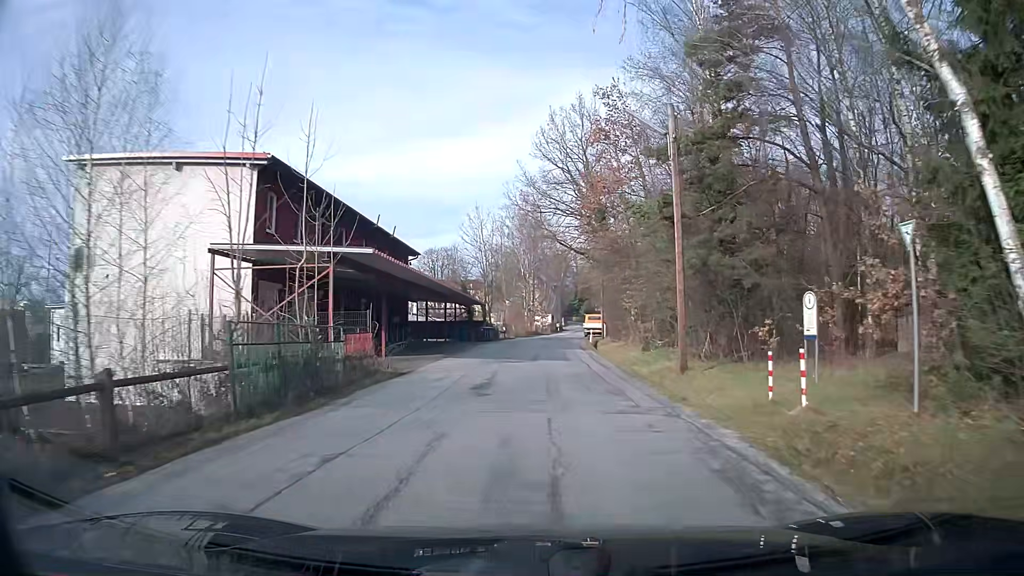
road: unclassified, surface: asphalt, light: Day
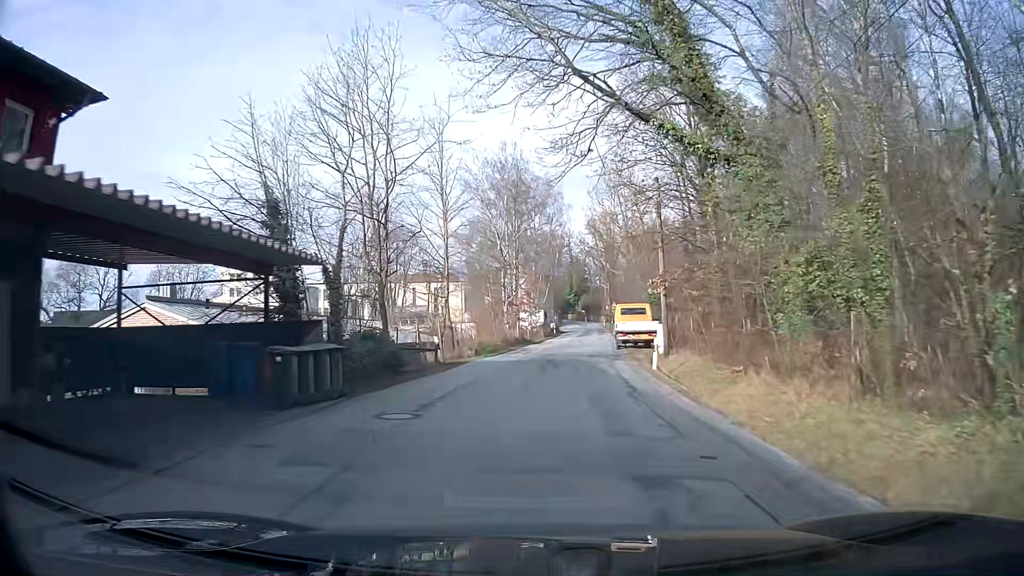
(+0.3, +34.5) m; +1°
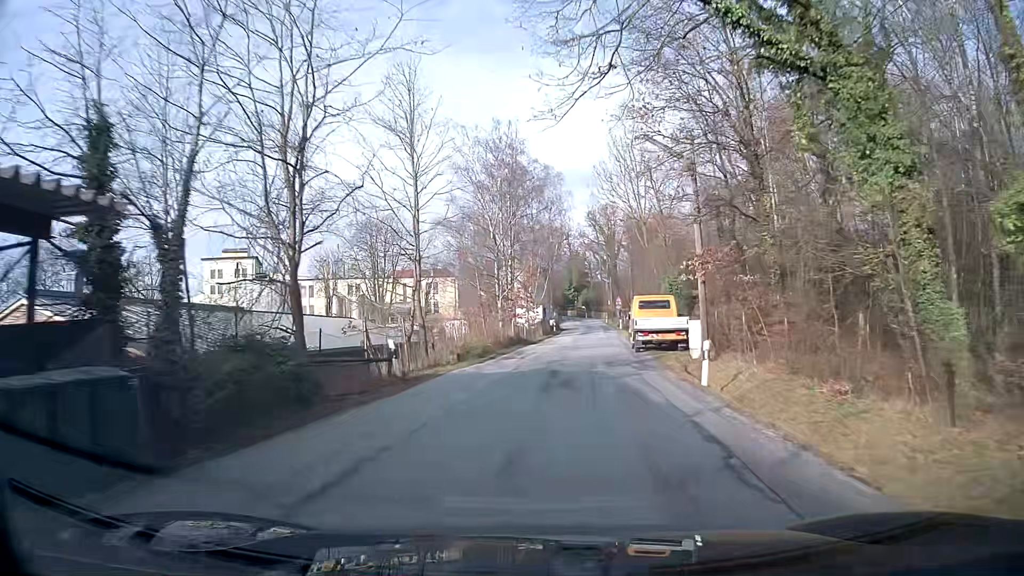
(+0.1, +6.7) m; +1°
